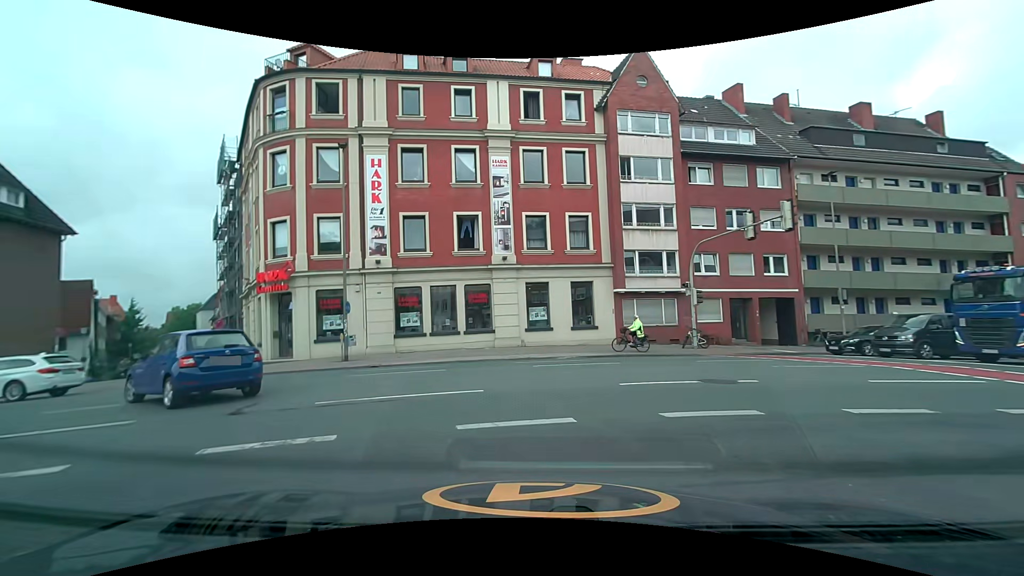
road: tertiary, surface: asphalt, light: Day
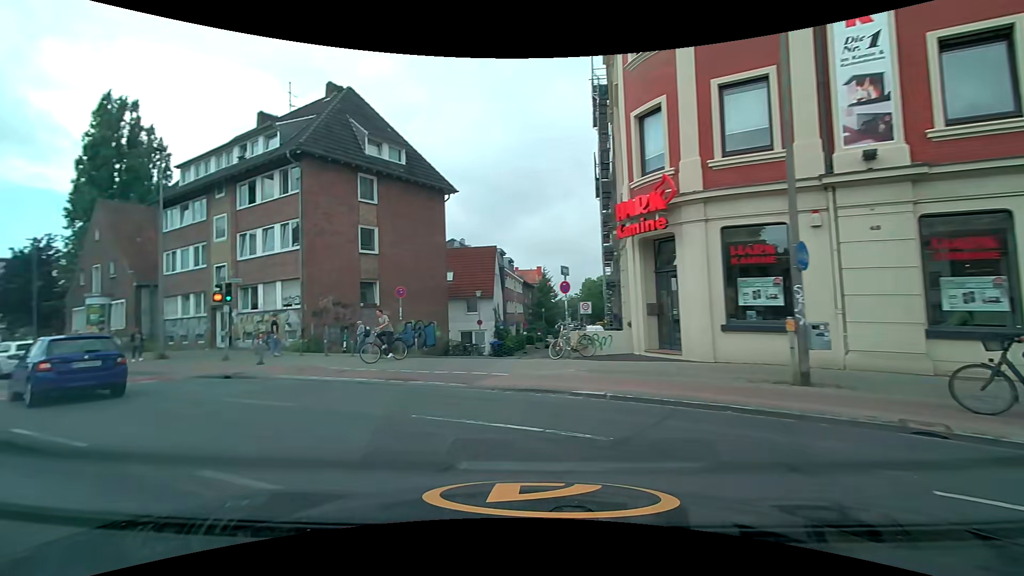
(-4.3, +13.1) m; -43°
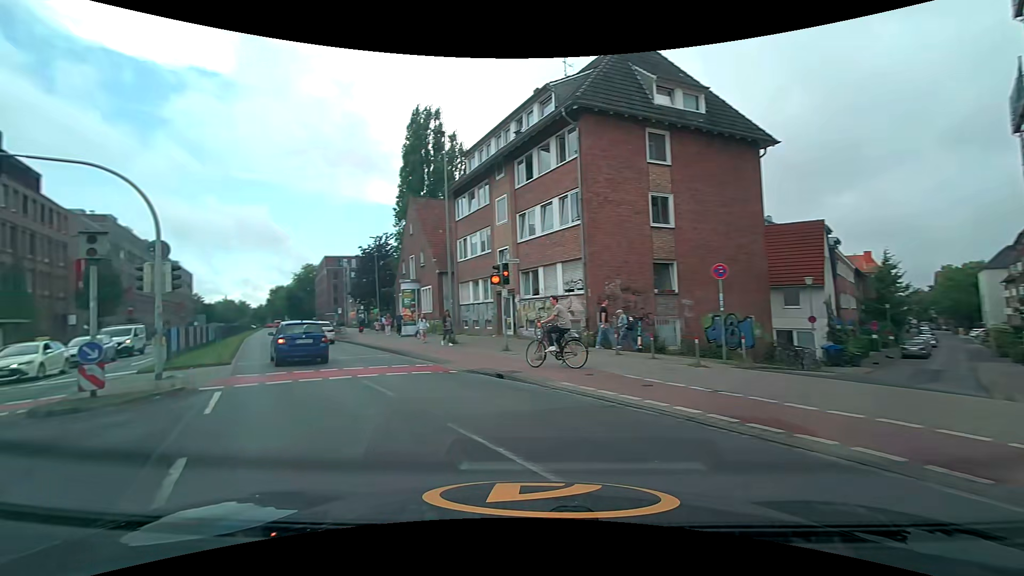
(-1.5, +5.5) m; -31°
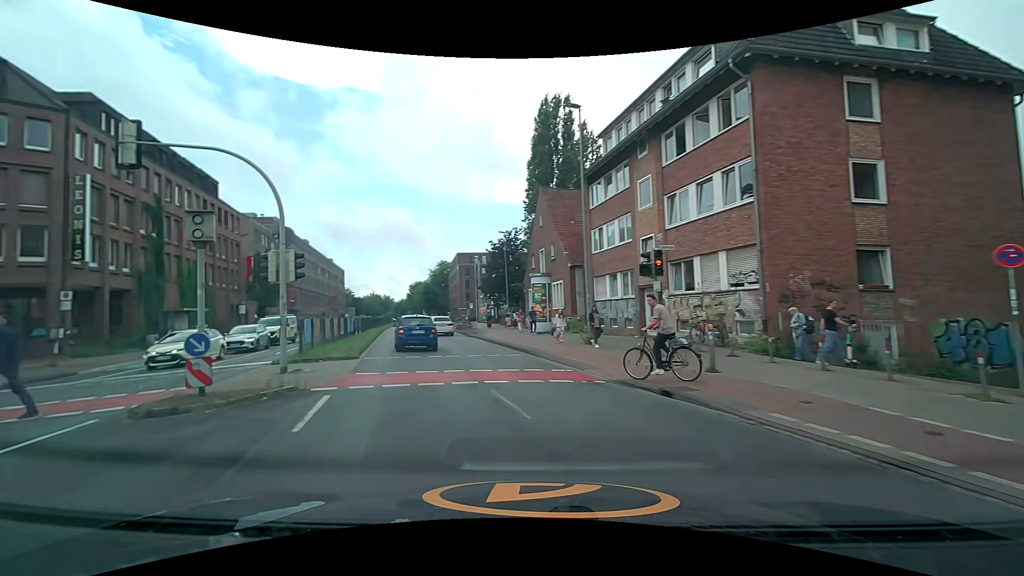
(-0.3, +2.7) m; -14°
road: secondary
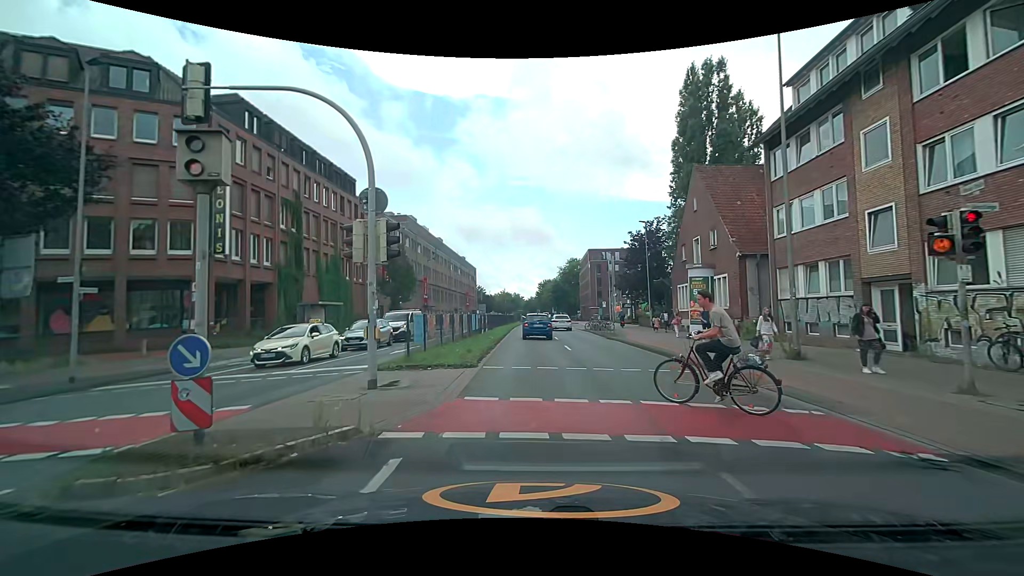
(-0.7, +4.6) m; -14°
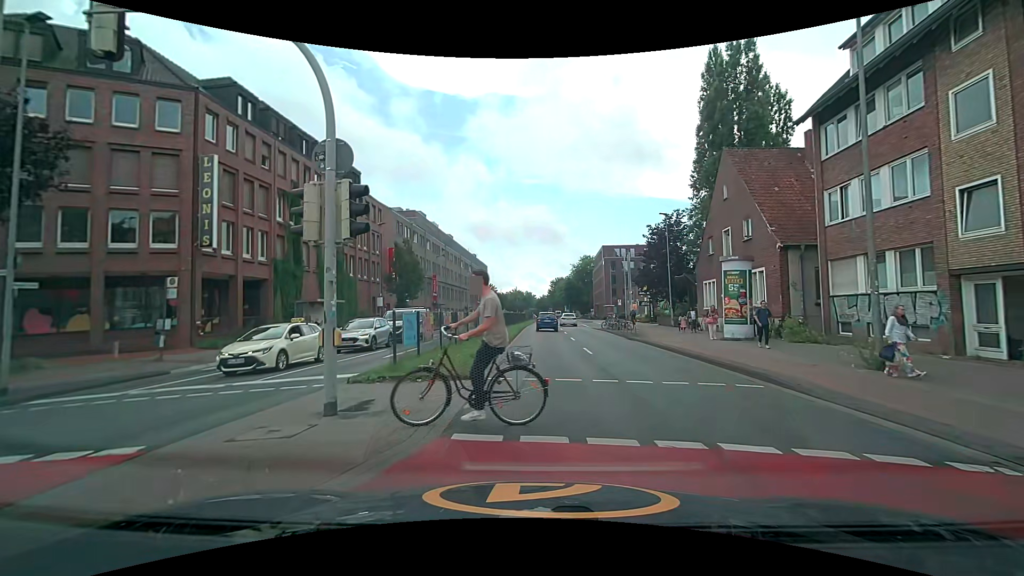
(-0.1, +2.5) m; -2°
